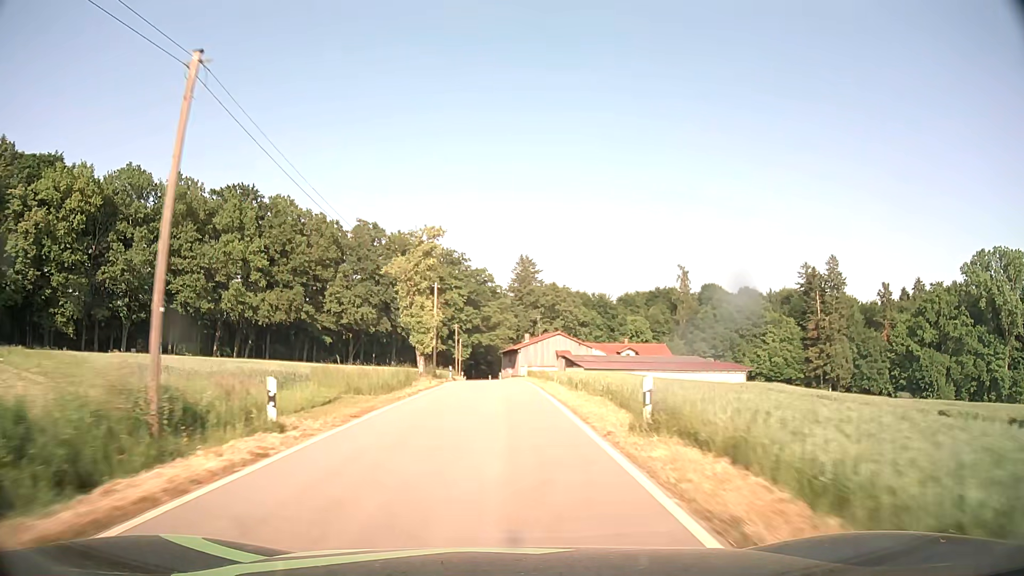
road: tertiary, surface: asphalt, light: Day
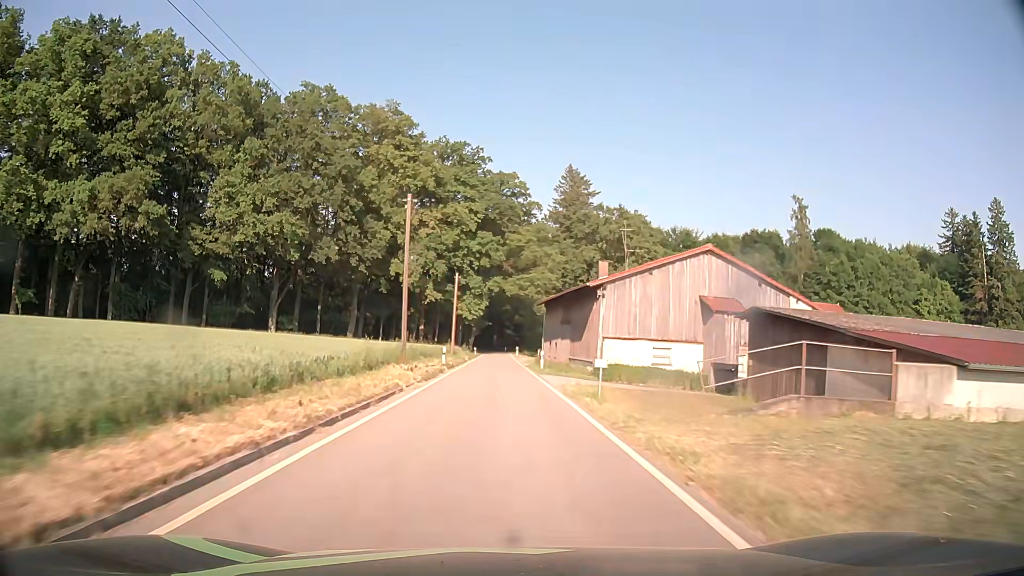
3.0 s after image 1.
(-0.9, +58.3) m; -2°
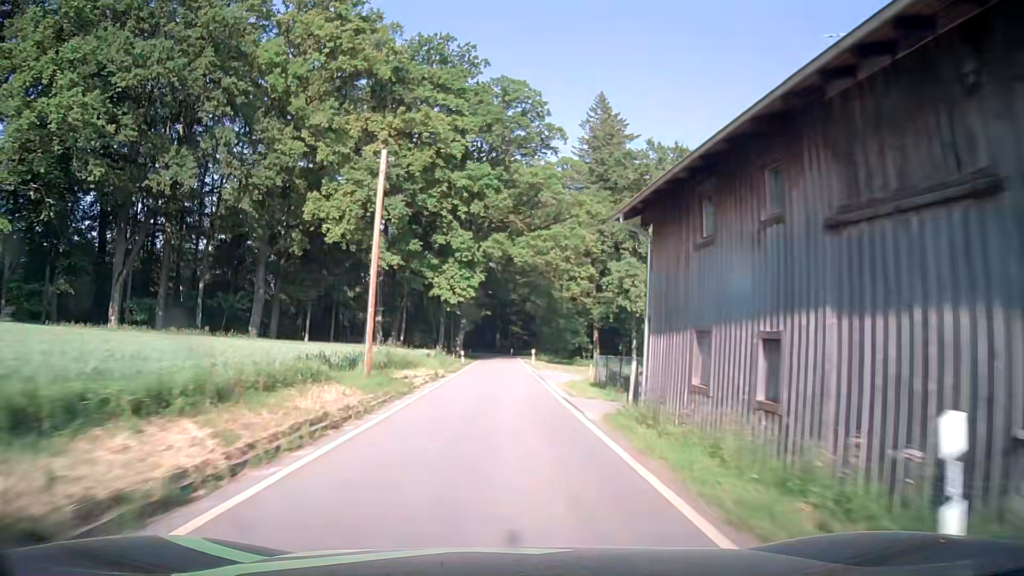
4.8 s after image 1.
(-0.2, +34.3) m; 0°
(0, +10) (0, +20) (0, +30) (0, +40) (0, +50) (0, +60) (0, +70) (0, +80) (-1, +90) (-2, +100) m
